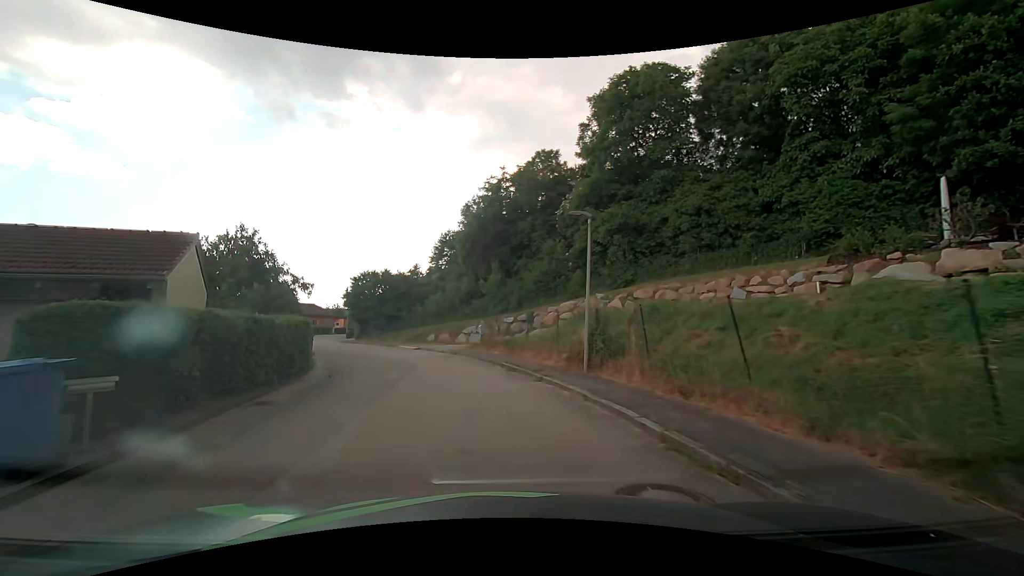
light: Day
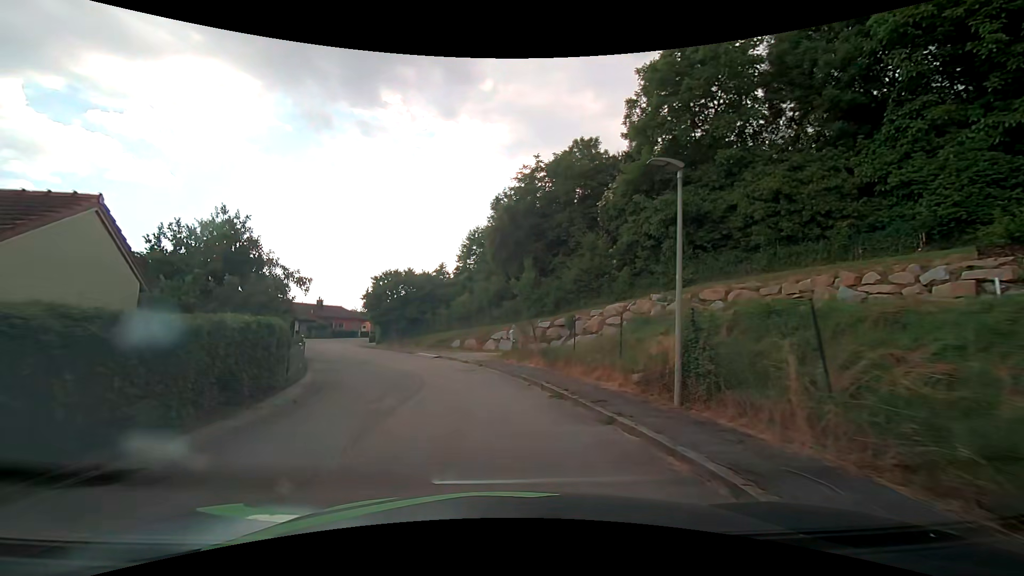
(-0.2, +4.5) m; -5°
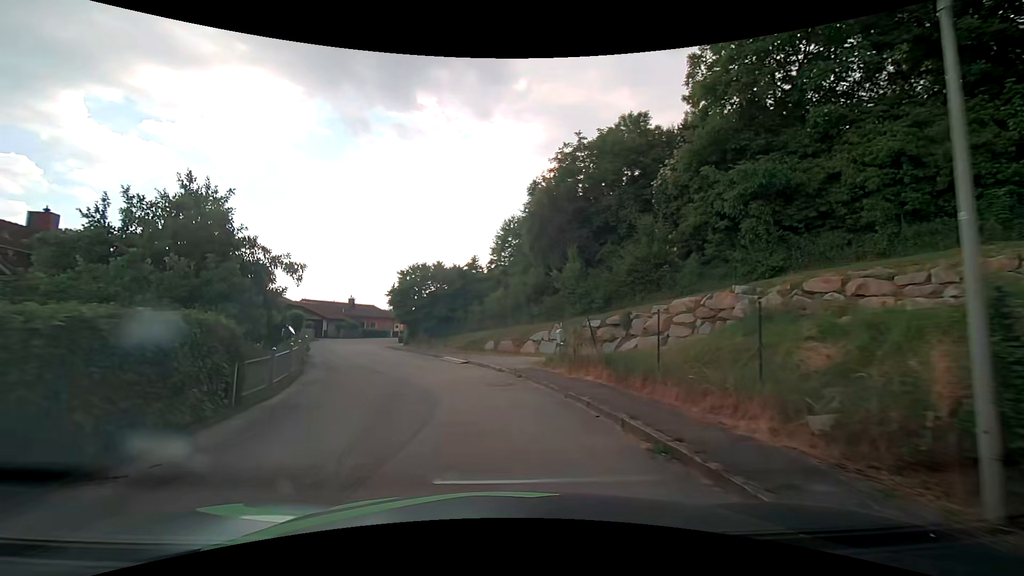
(-0.1, +4.6) m; -4°
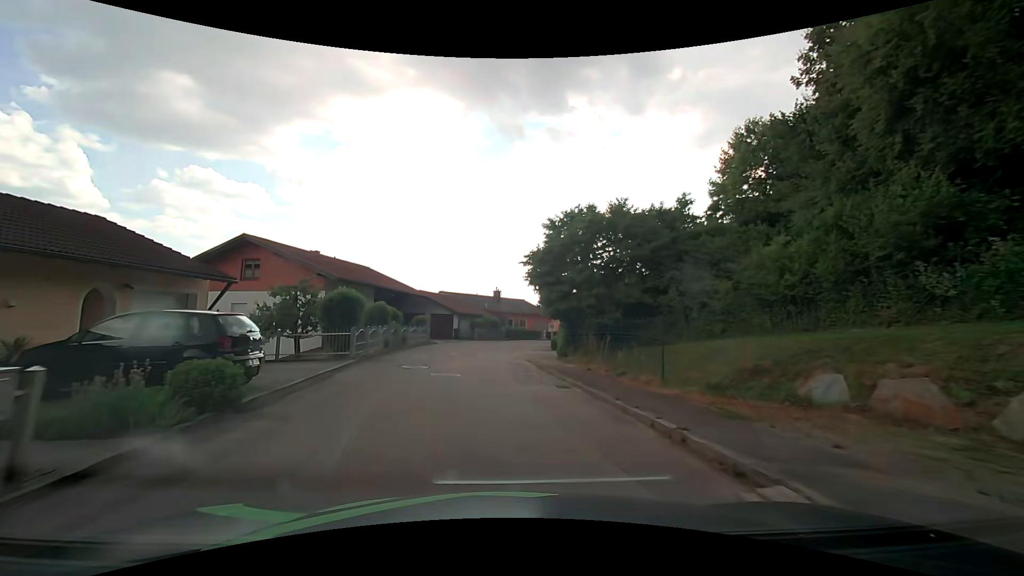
(-2.9, +18.7) m; -17°
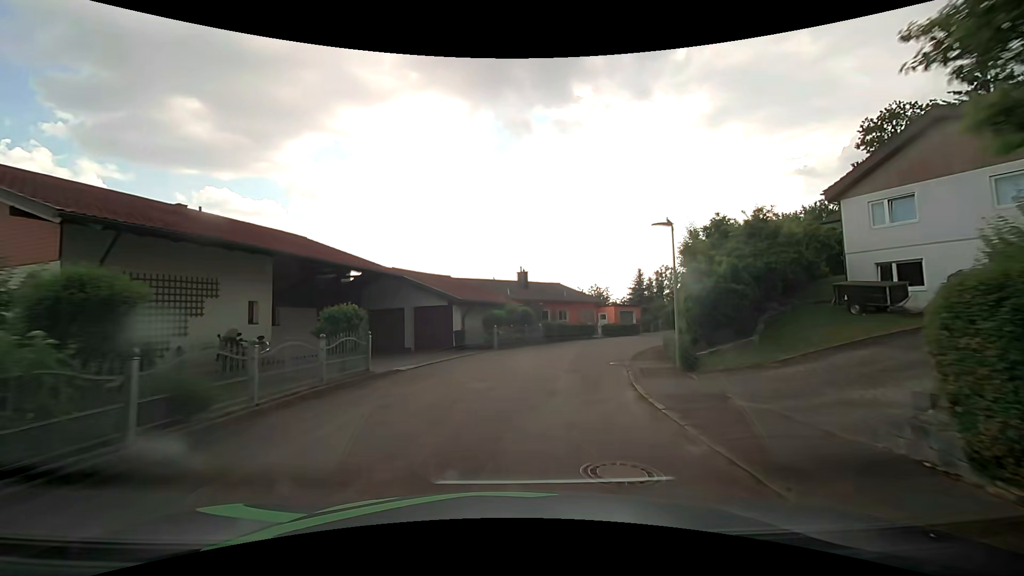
(-1.2, +19.9) m; -3°
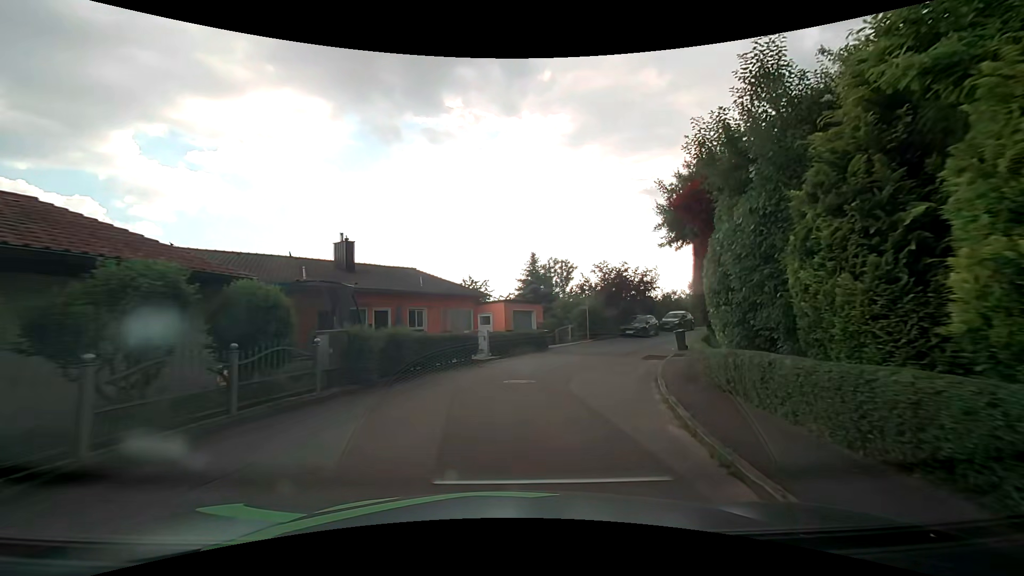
(+2.4, +19.7) m; +15°
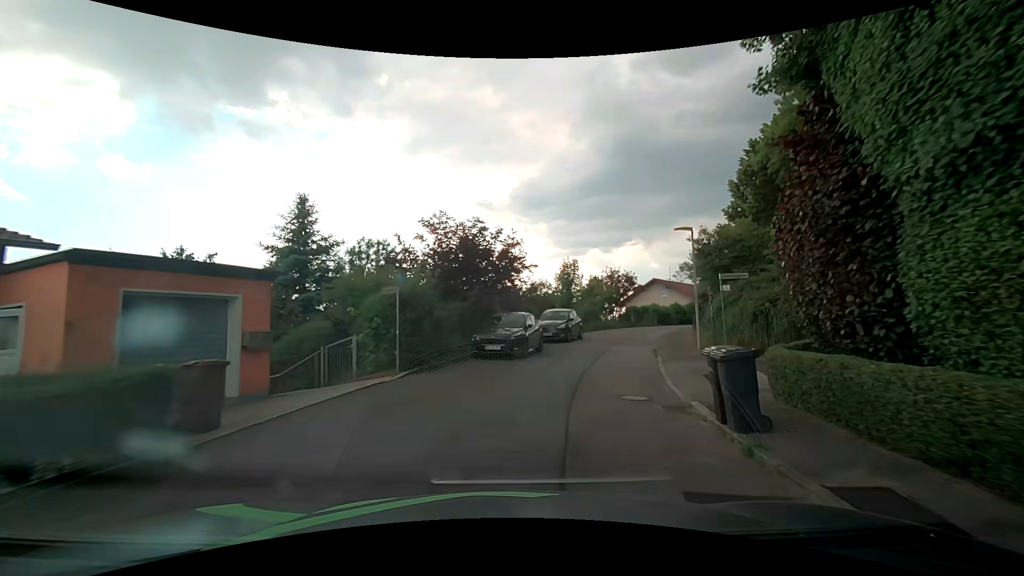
(+3.1, +19.0) m; +18°
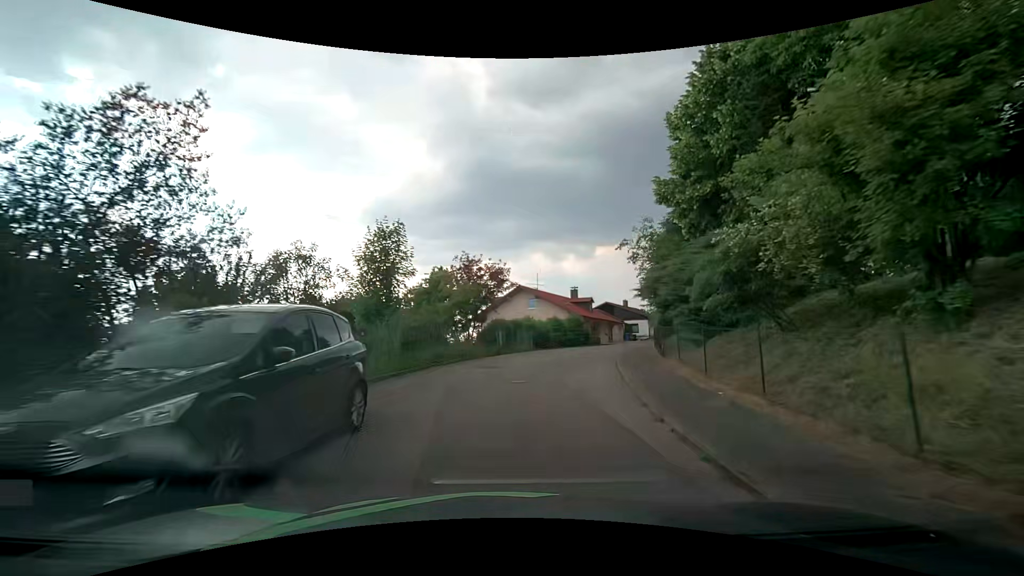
(+3.6, +19.6) m; +18°
(0, +10) (+2, +20) (+4, +30) (+8, +39) (+12, +48) (+16, +57) (+22, +65) (+28, +73) (+35, +80) (+42, +87) m
